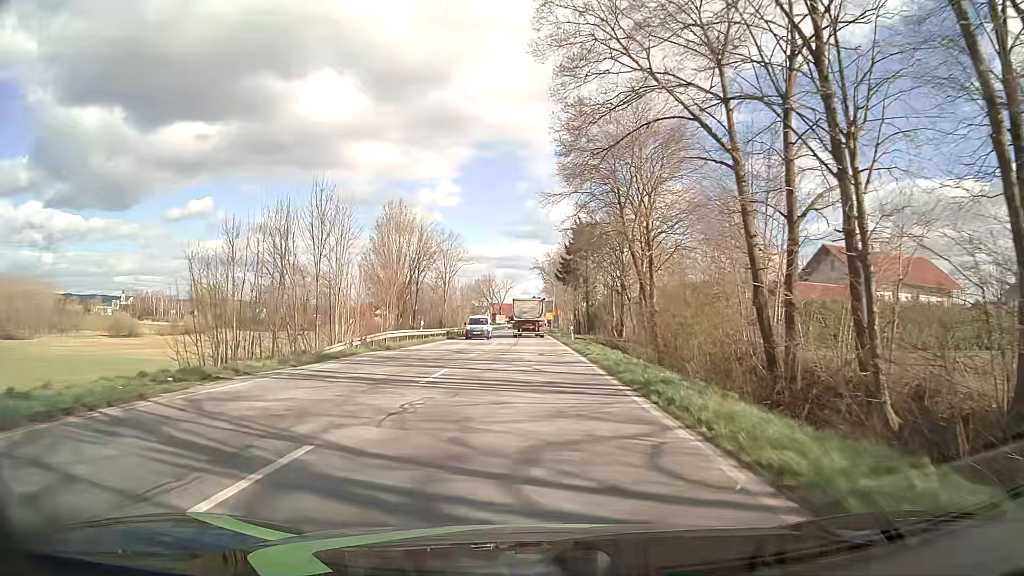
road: primary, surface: asphalt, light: Day
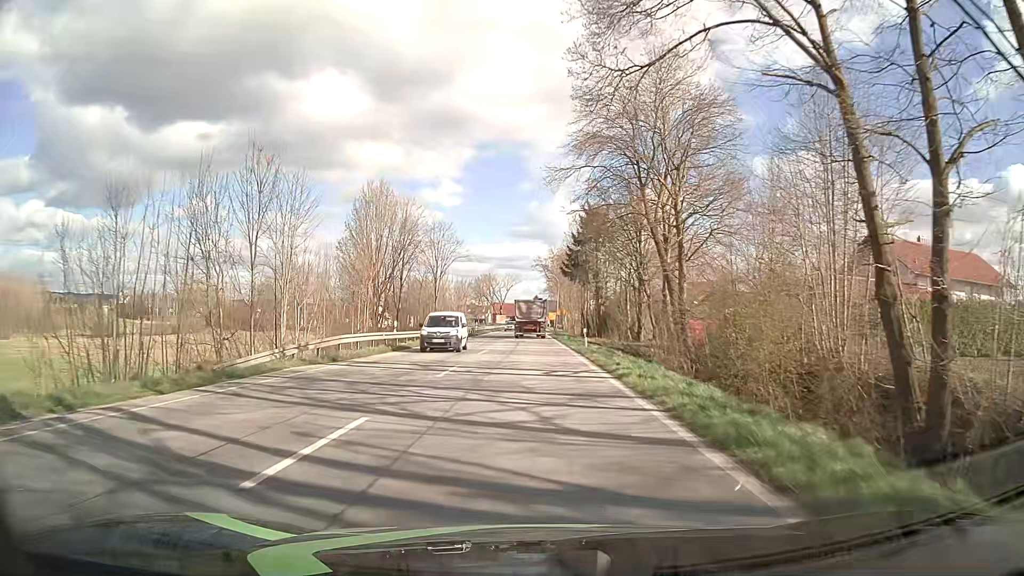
(0.0, +9.1) m; 0°
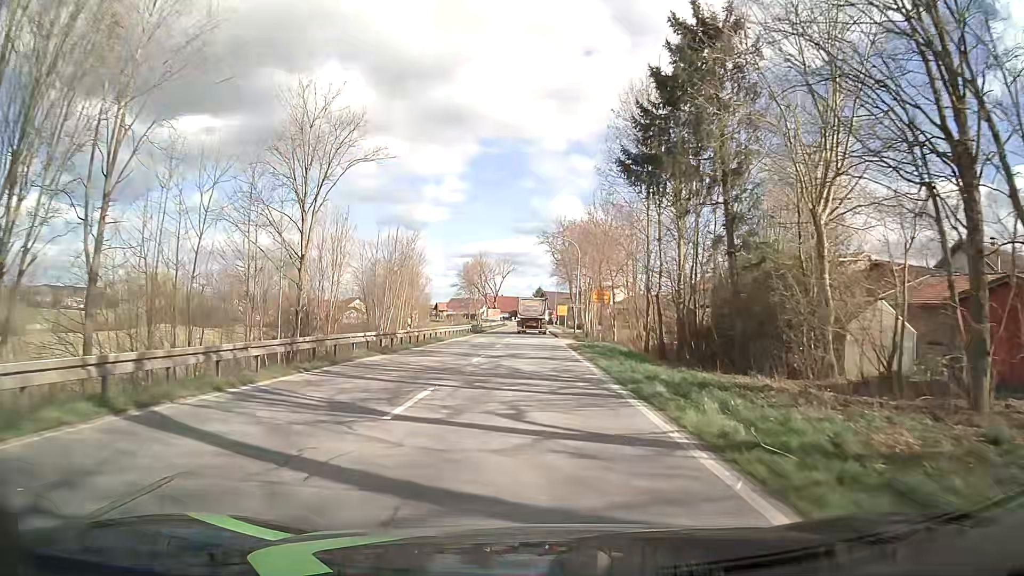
(-0.1, +41.6) m; 0°
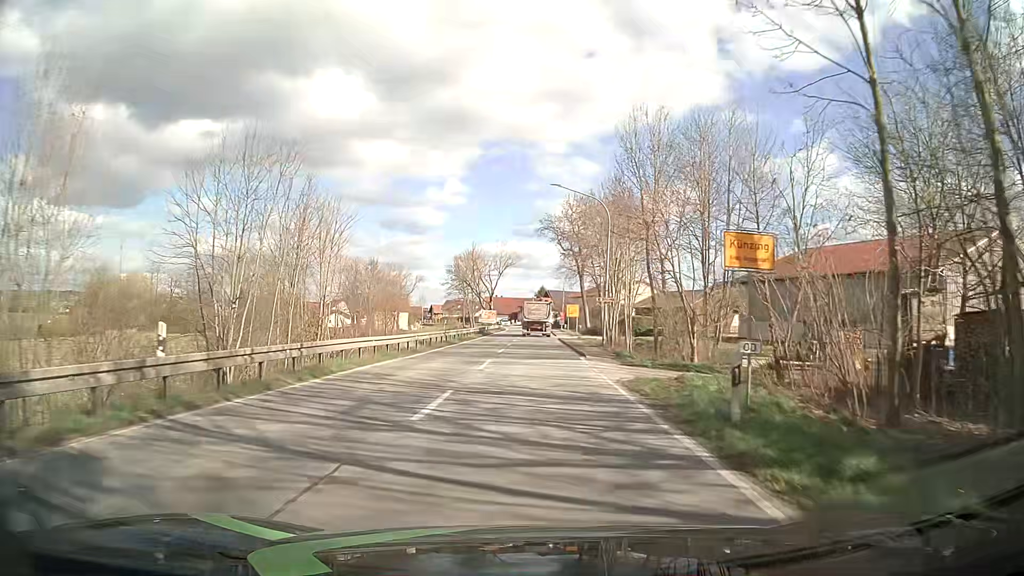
(-0.4, +23.1) m; -1°
(0, +10) (0, +20) (0, +30) (0, +40) (0, +50) (+1, +60) (+1, +70) (+1, +80) (+1, +90) (+1, +100) m
